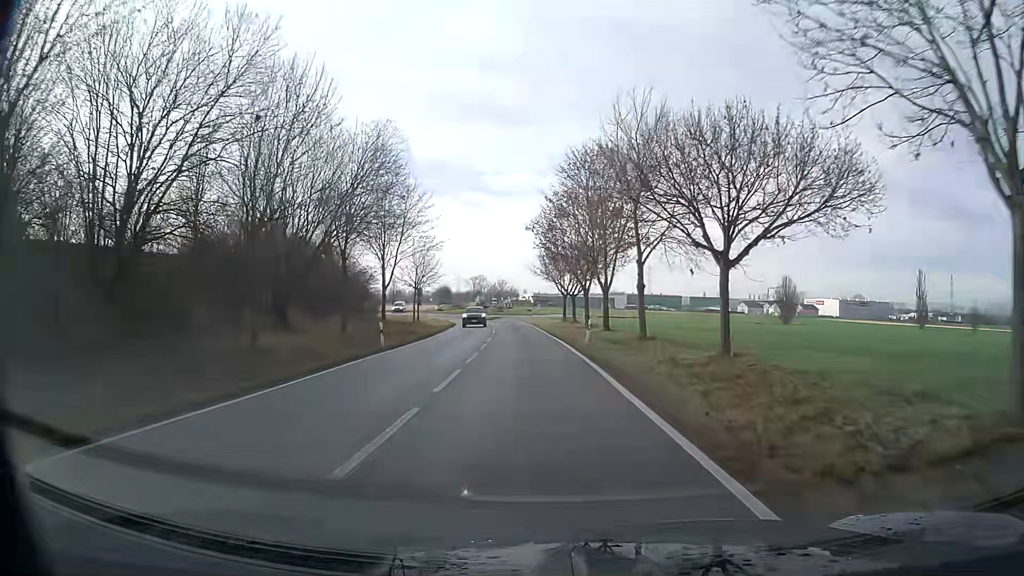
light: Day
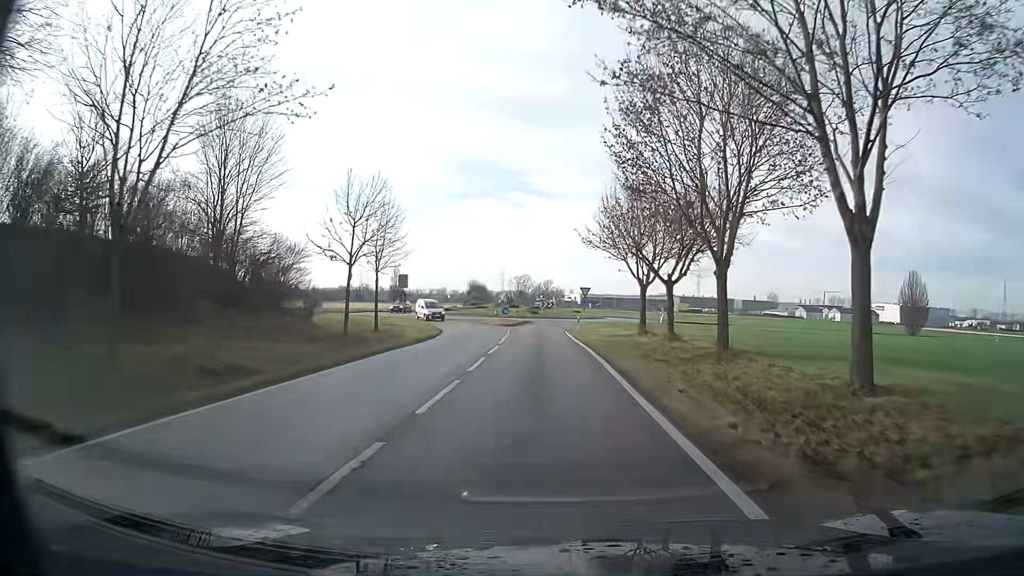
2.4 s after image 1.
(-1.1, +32.1) m; -3°
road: primary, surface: asphalt
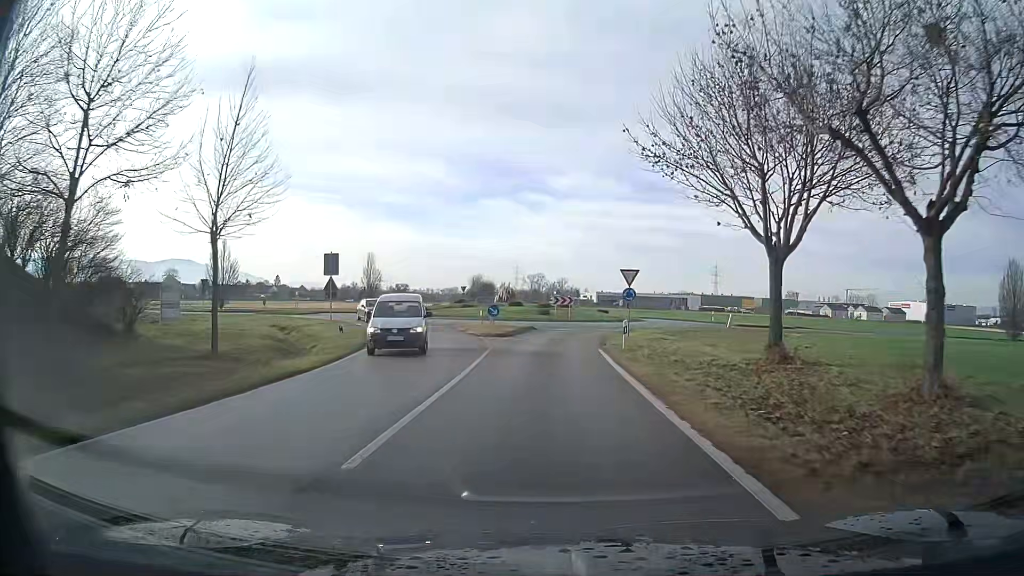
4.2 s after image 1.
(-0.2, +21.0) m; -1°
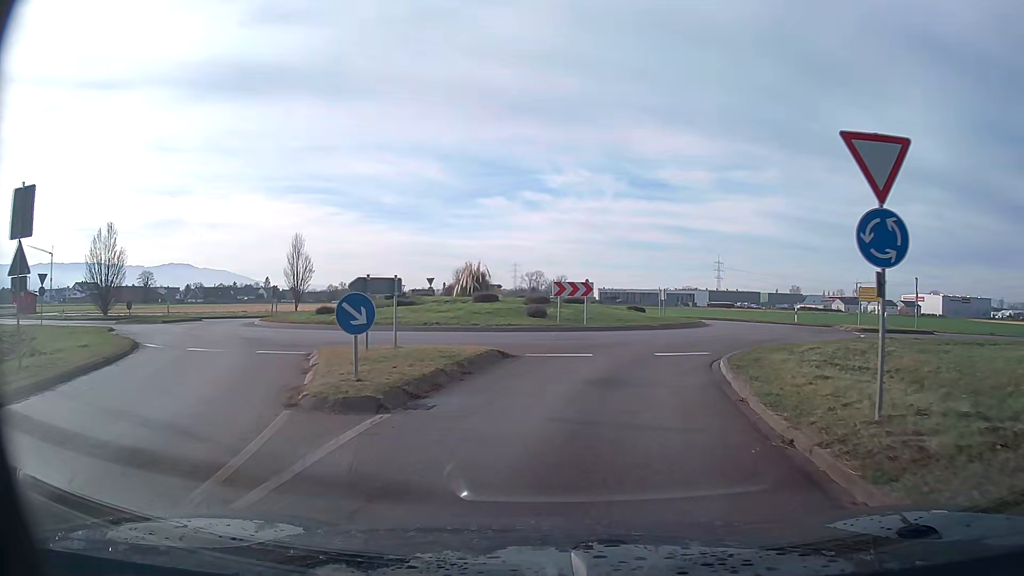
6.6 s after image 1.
(0.0, +22.0) m; +1°
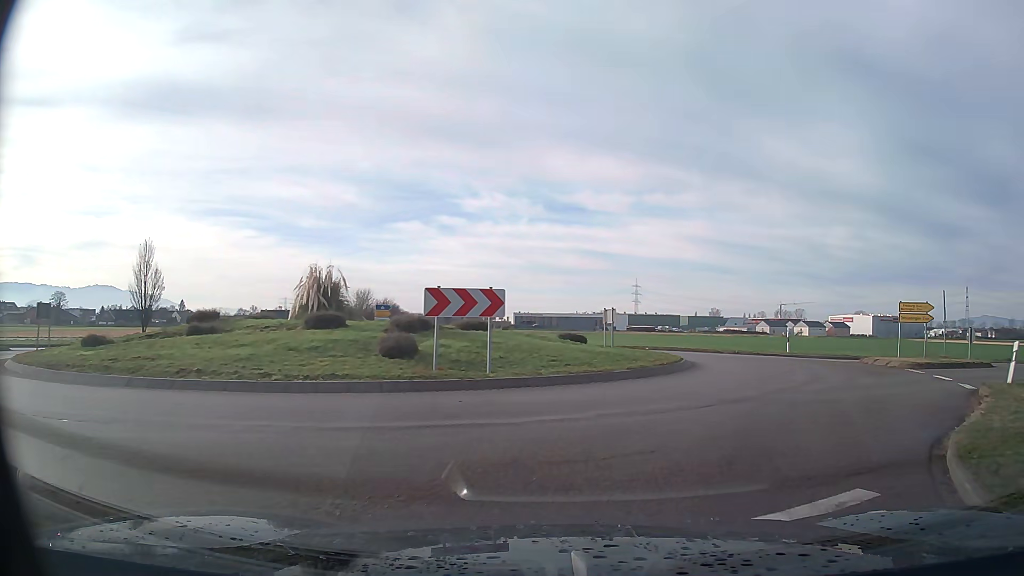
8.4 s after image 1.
(+0.7, +11.8) m; +10°
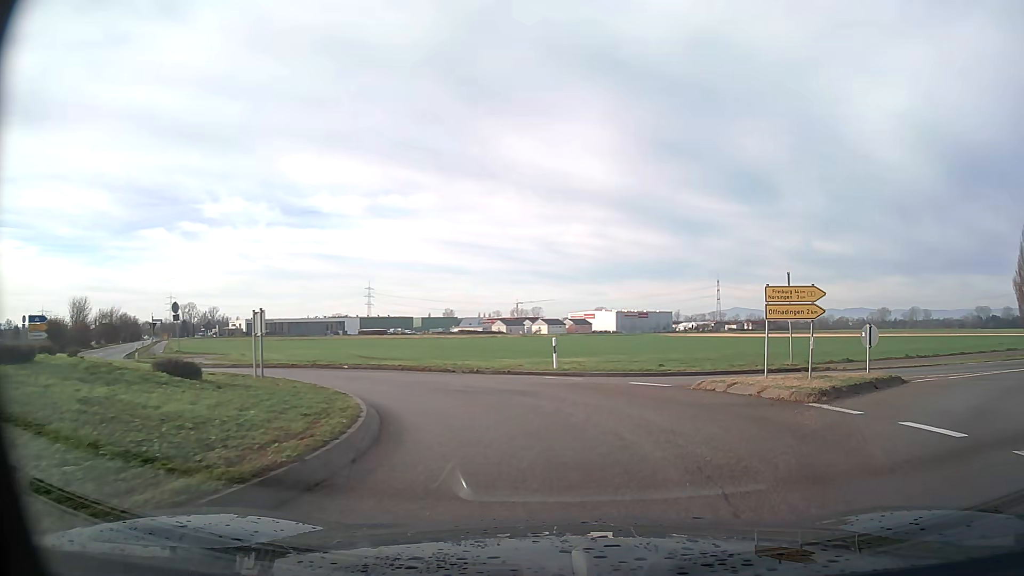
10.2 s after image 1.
(+2.0, +10.4) m; +21°
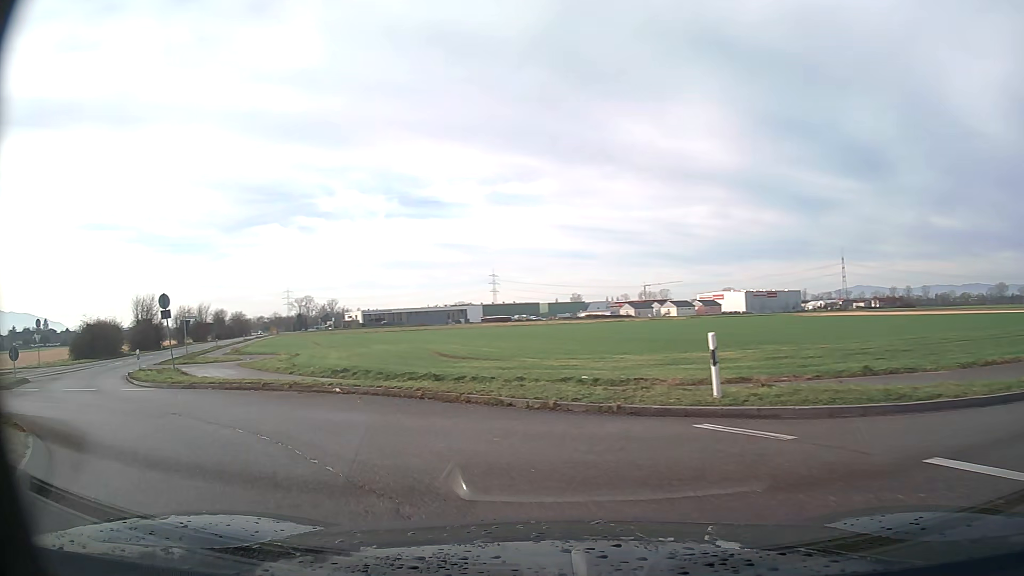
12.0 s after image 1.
(-1.1, +10.8) m; -20°
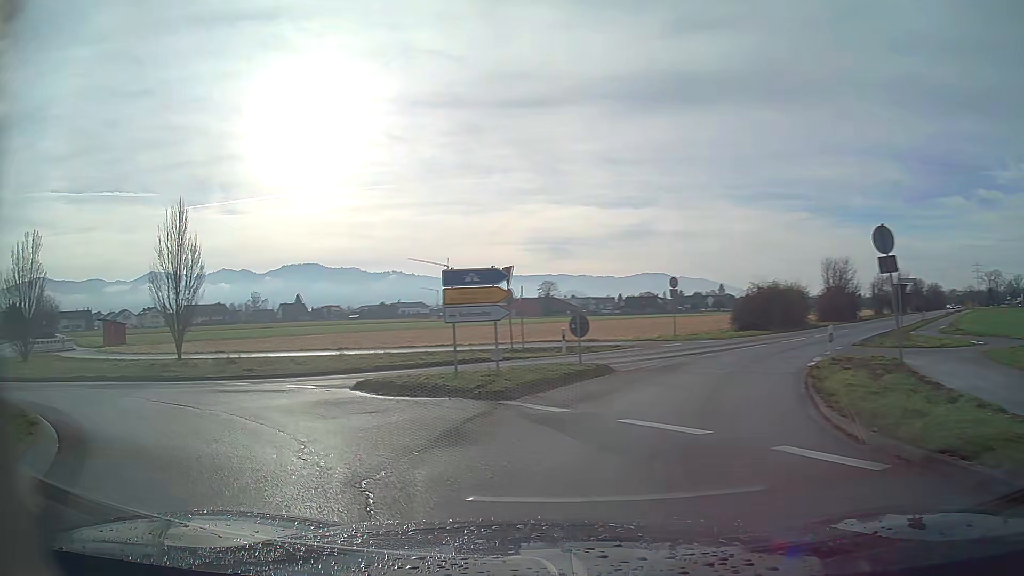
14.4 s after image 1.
(-6.2, +11.2) m; -60°
